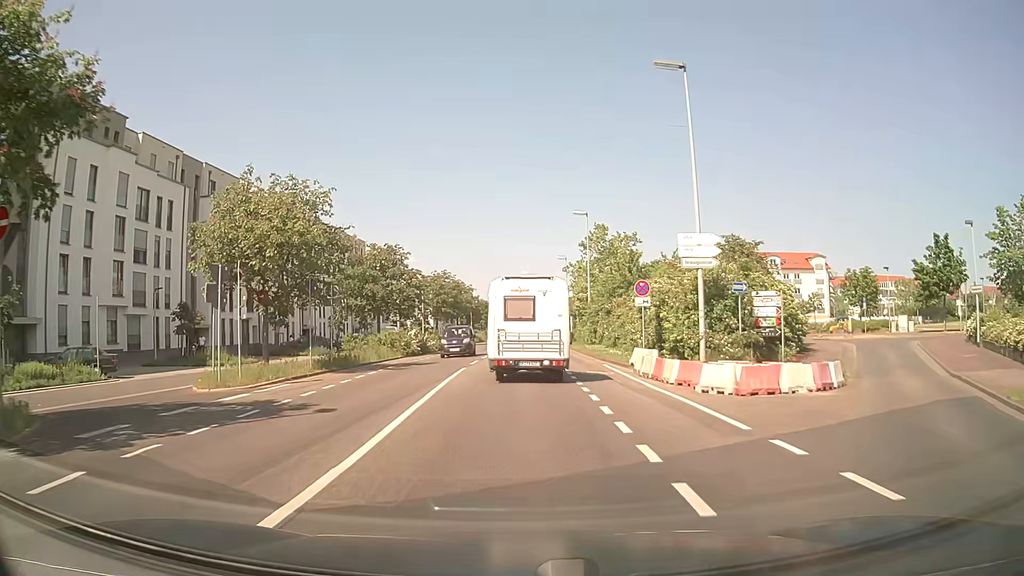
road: secondary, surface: asphalt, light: Day
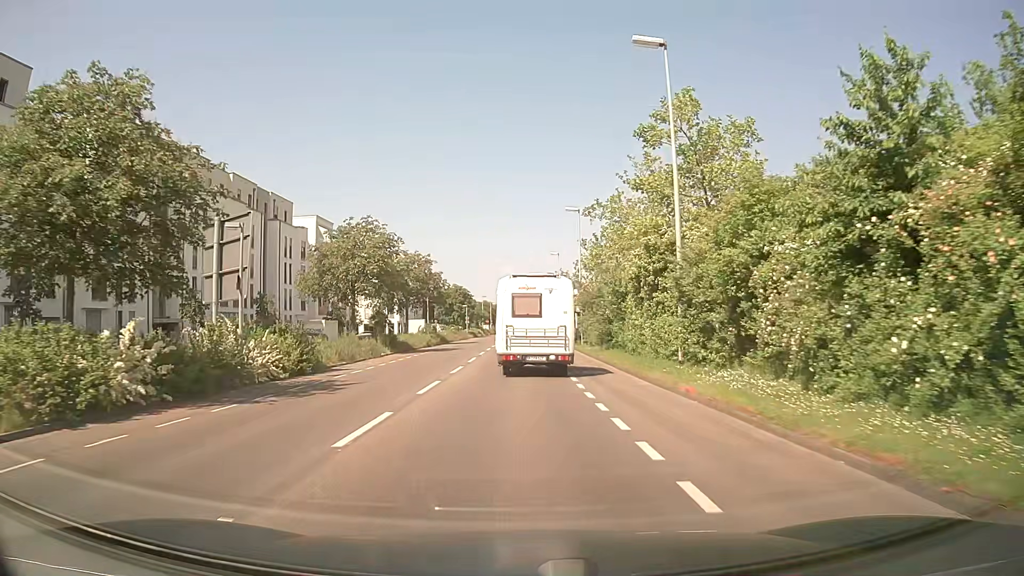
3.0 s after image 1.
(+0.1, +32.0) m; +1°
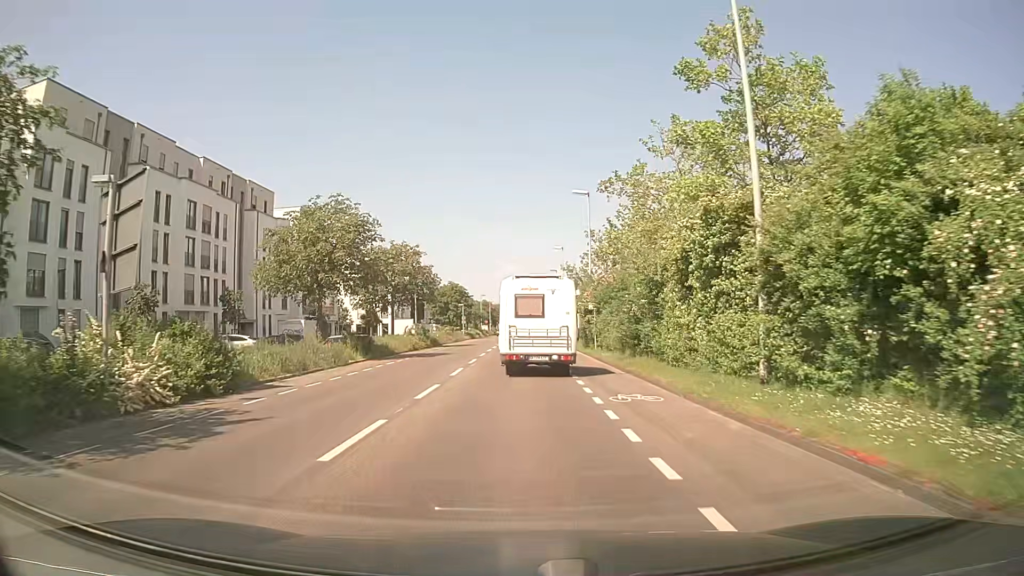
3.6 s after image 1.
(0.0, +6.9) m; 0°
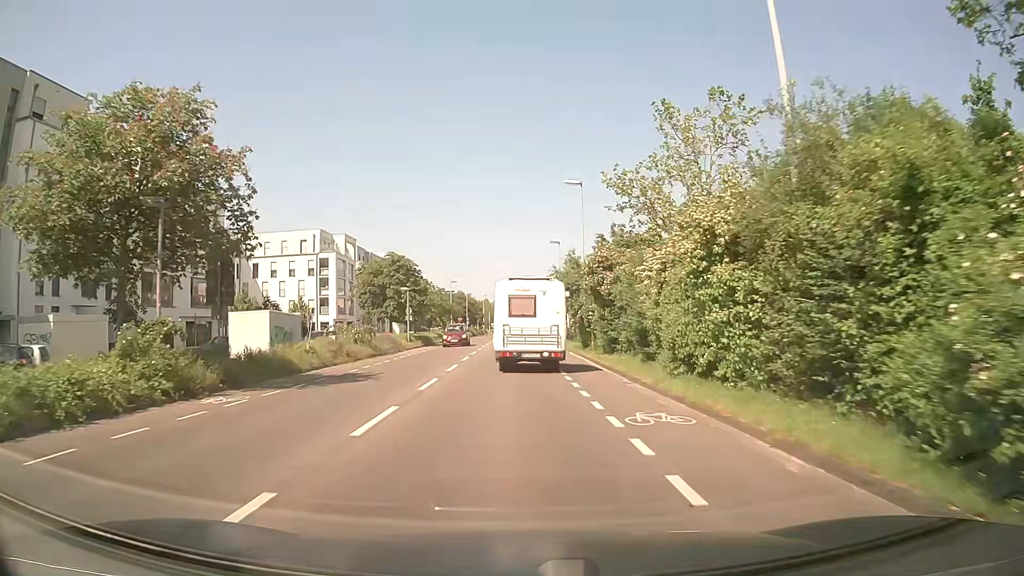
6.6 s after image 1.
(+0.1, +34.7) m; +1°
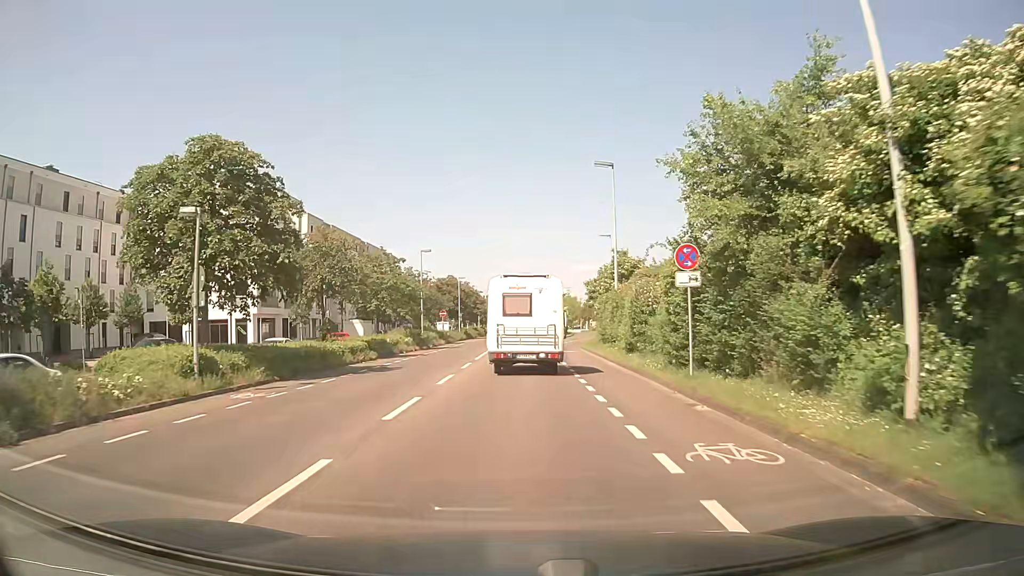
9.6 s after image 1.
(-0.4, +34.7) m; -1°
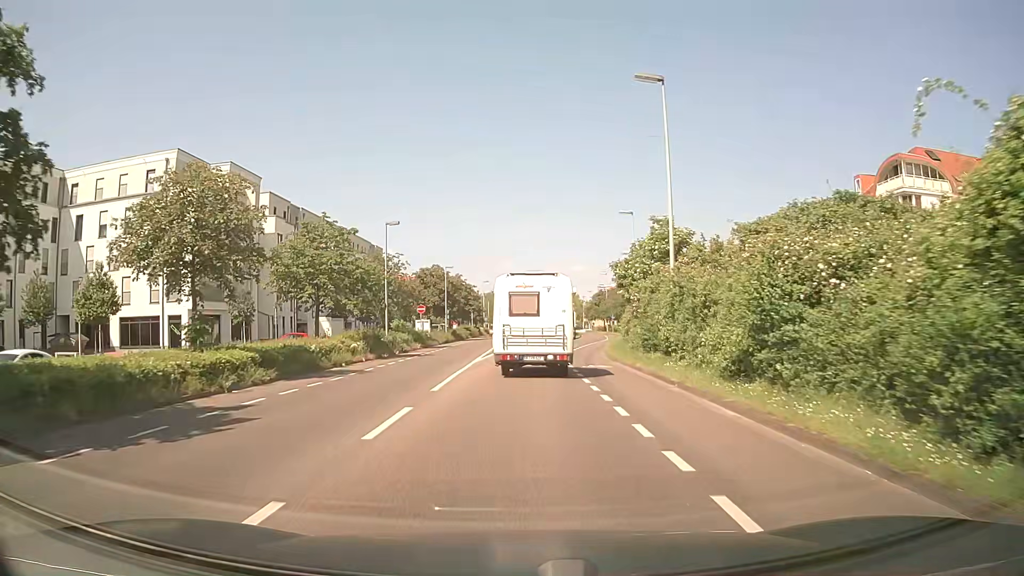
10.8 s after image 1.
(0.0, +13.7) m; 0°
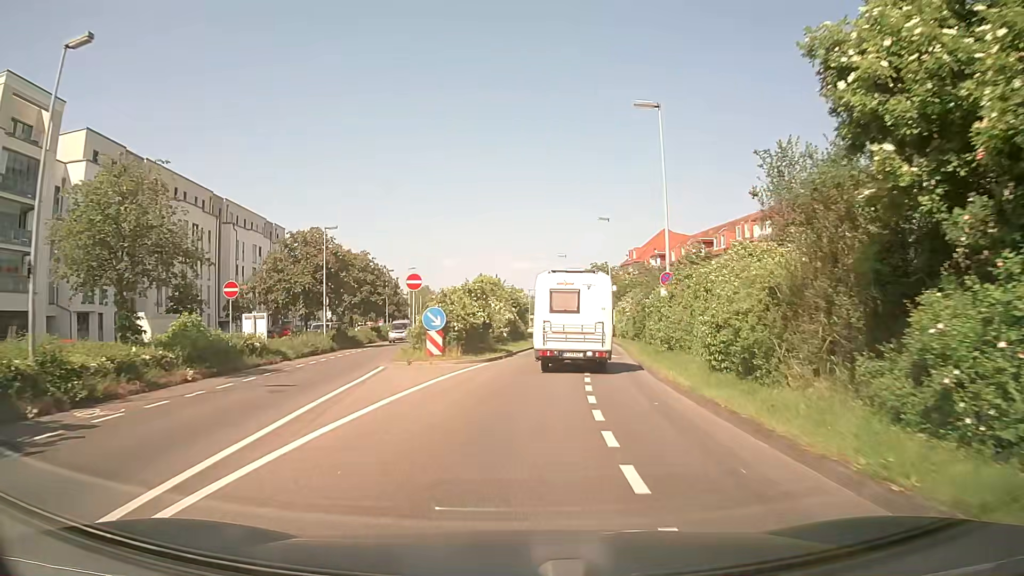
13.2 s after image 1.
(+0.8, +26.8) m; +5°
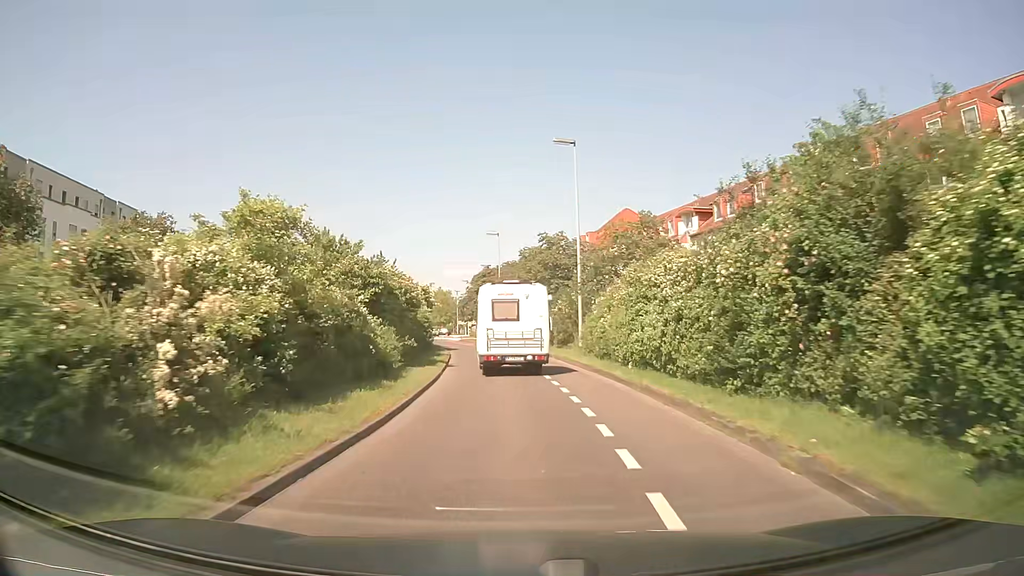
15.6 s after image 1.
(+1.8, +27.0) m; +5°
(0, +10) (0, +20) (-1, +30) (-2, +40) (-3, +50) (-5, +60) (-7, +69) (-10, +79) (-12, +89) (-15, +99) m
